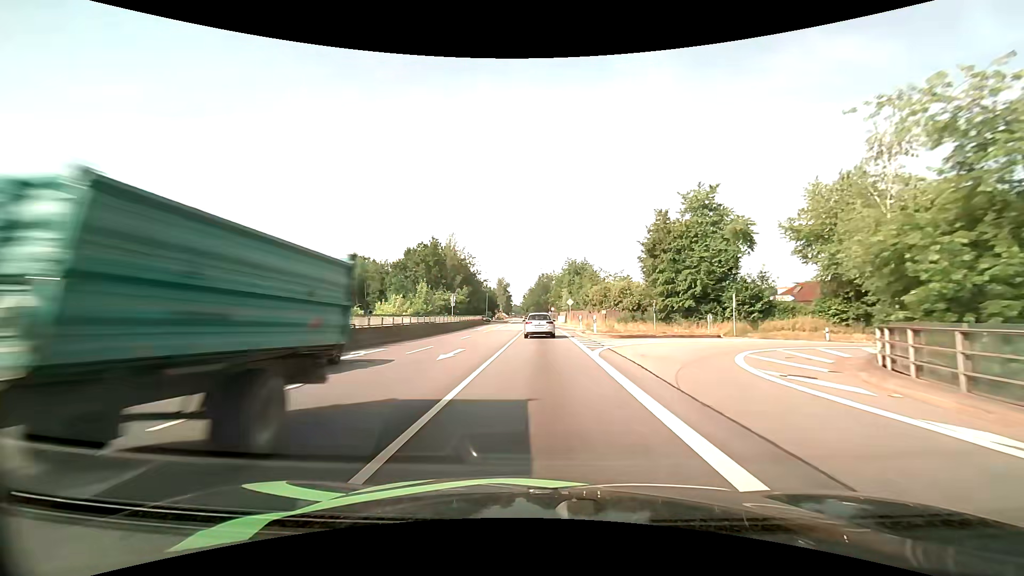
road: primary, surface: asphalt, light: Day
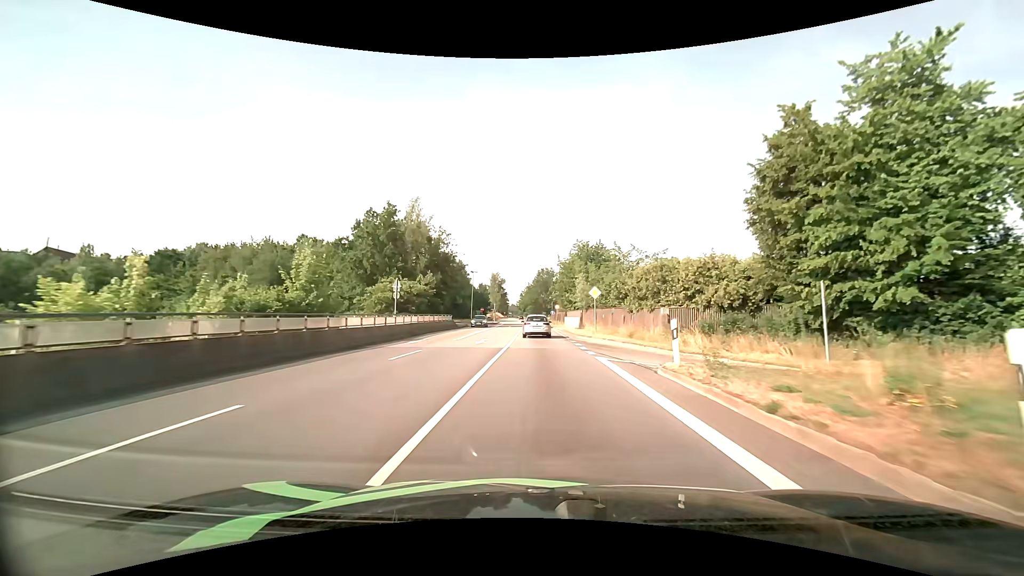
(0.0, +26.3) m; 0°
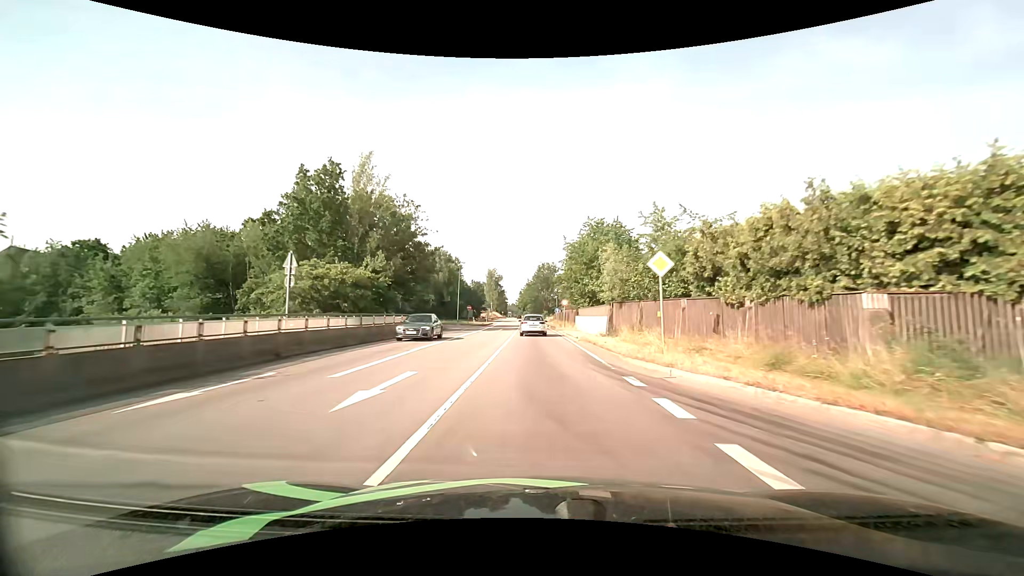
(0.0, +17.5) m; 0°
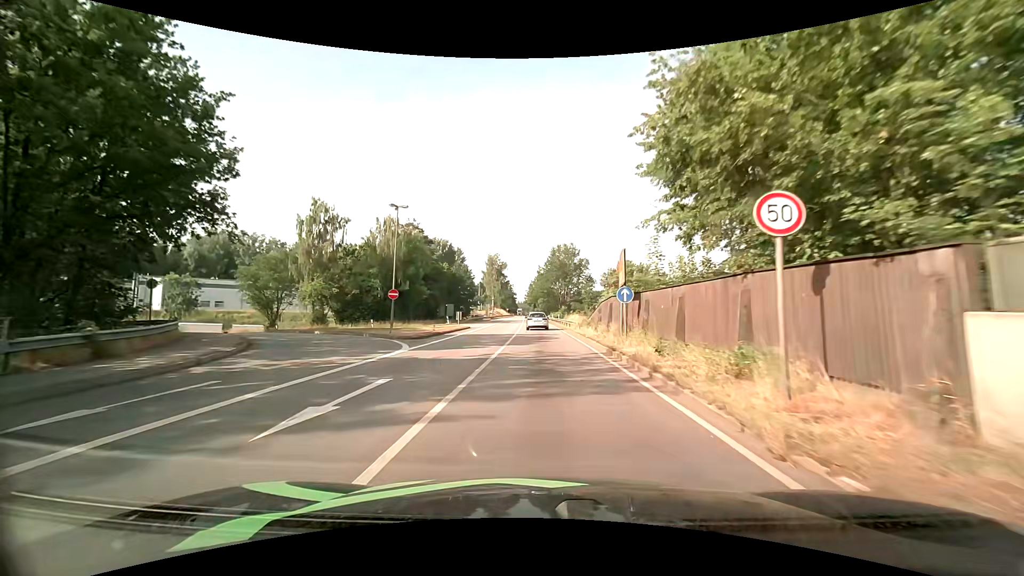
(-0.4, +41.4) m; -2°
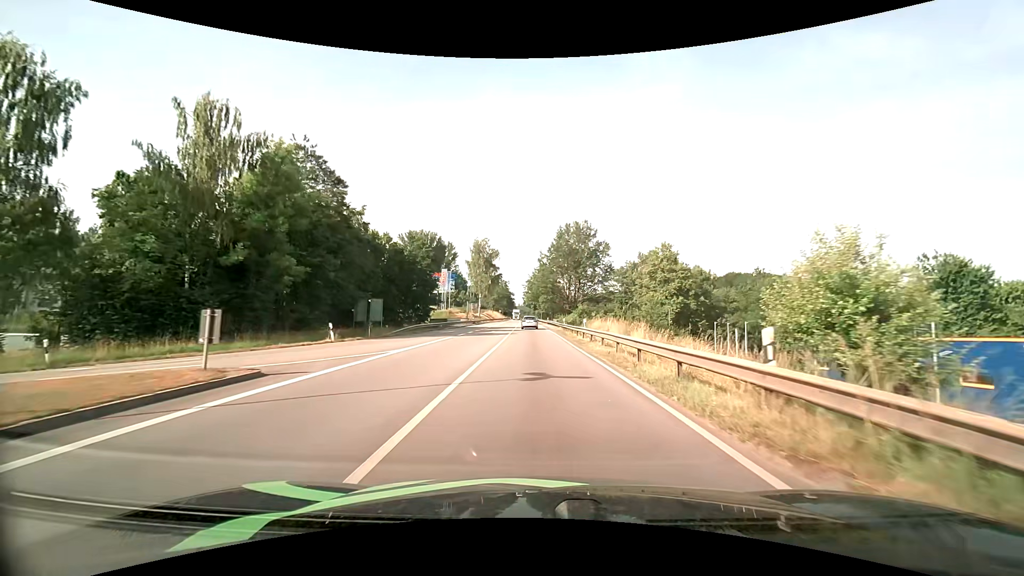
(+0.2, +36.3) m; 0°
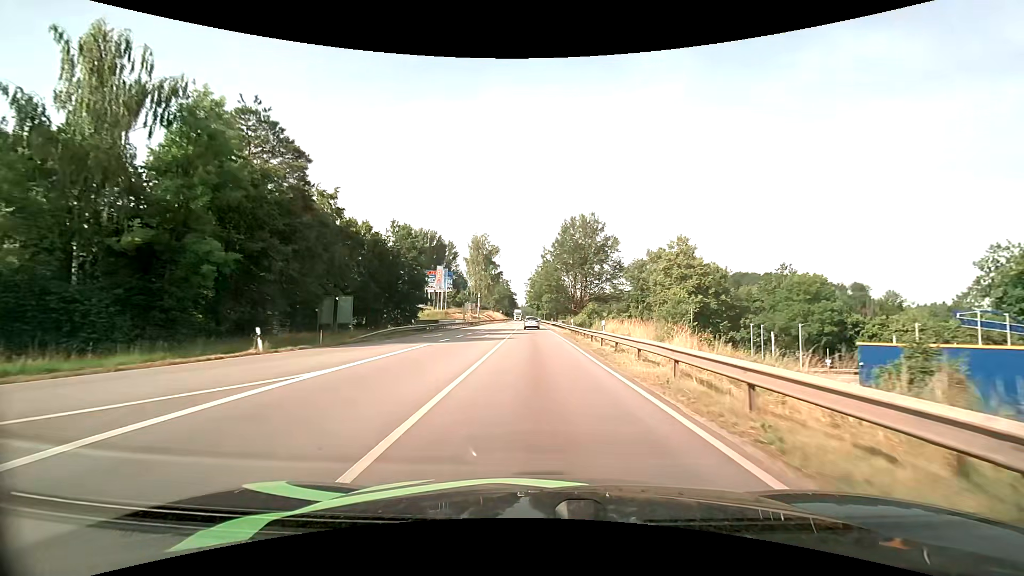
(0.0, +7.6) m; 0°
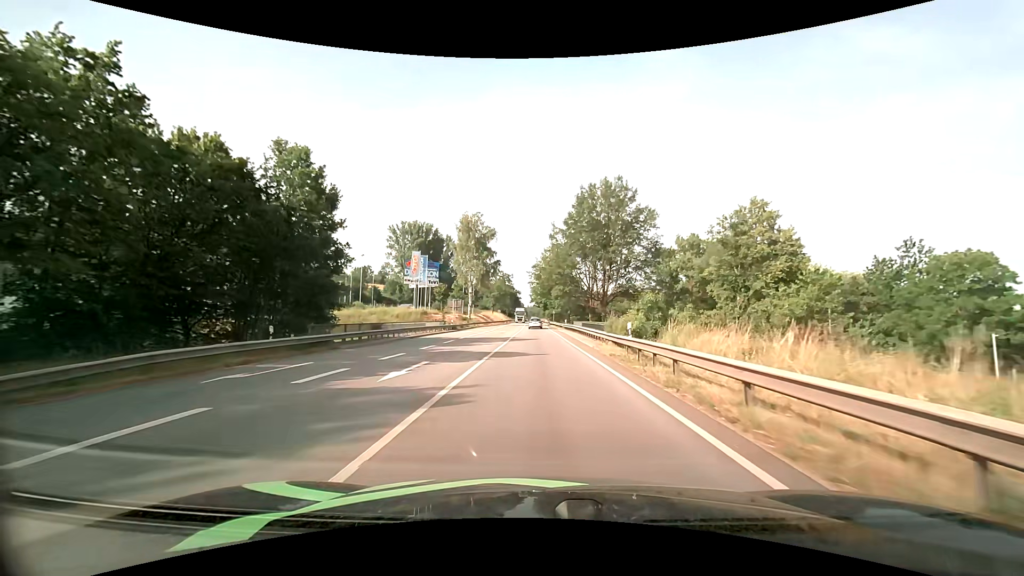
(-0.1, +23.7) m; -1°
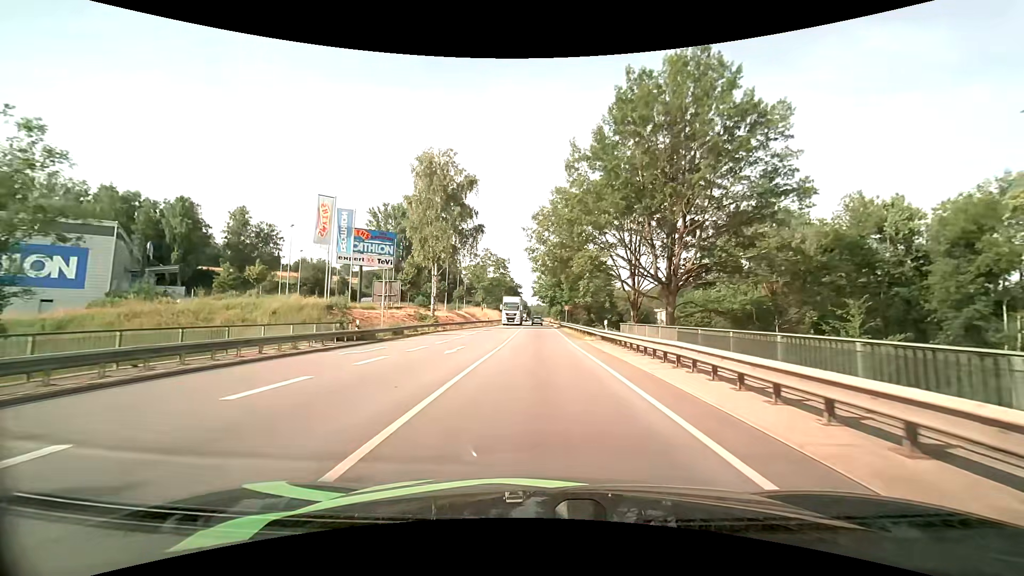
(-0.1, +32.5) m; -1°
(0, +10) (0, +20) (0, +30) (0, +40) (0, +50) (0, +60) (0, +70) (0, +80) (0, +90) (0, +100) m
